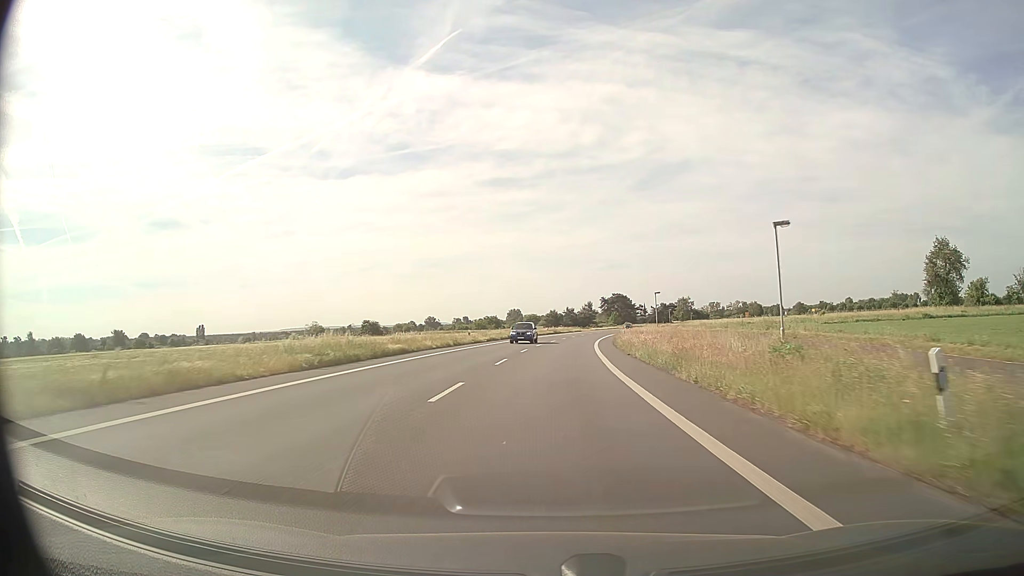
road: primary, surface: asphalt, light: Day
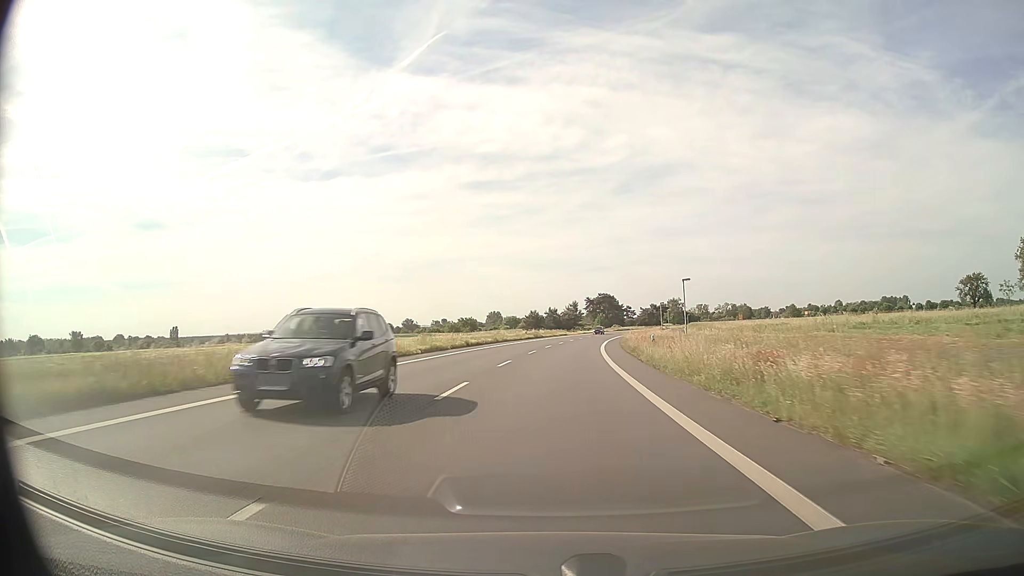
(+0.3, +23.4) m; +1°
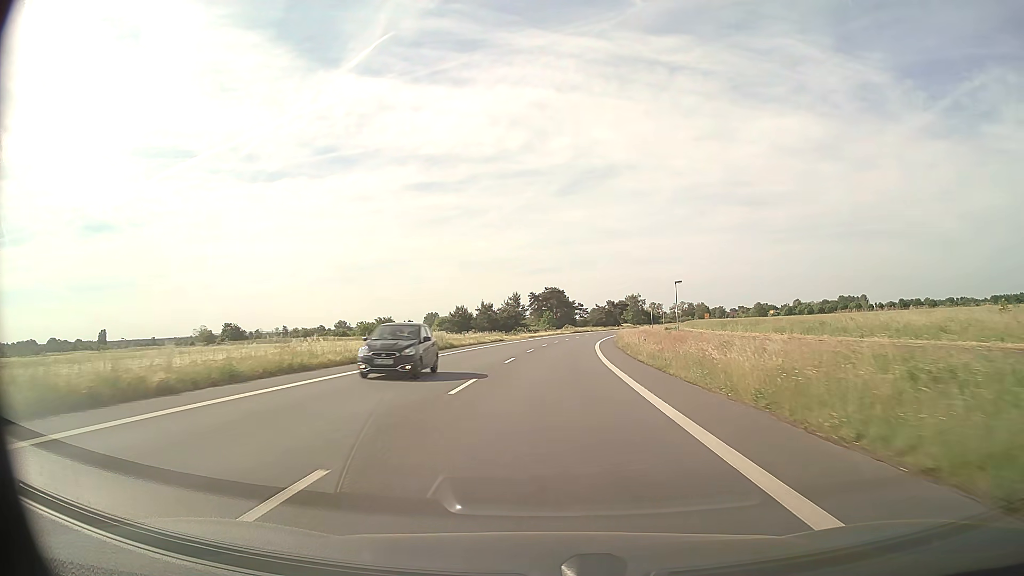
(+1.8, +46.1) m; +5°
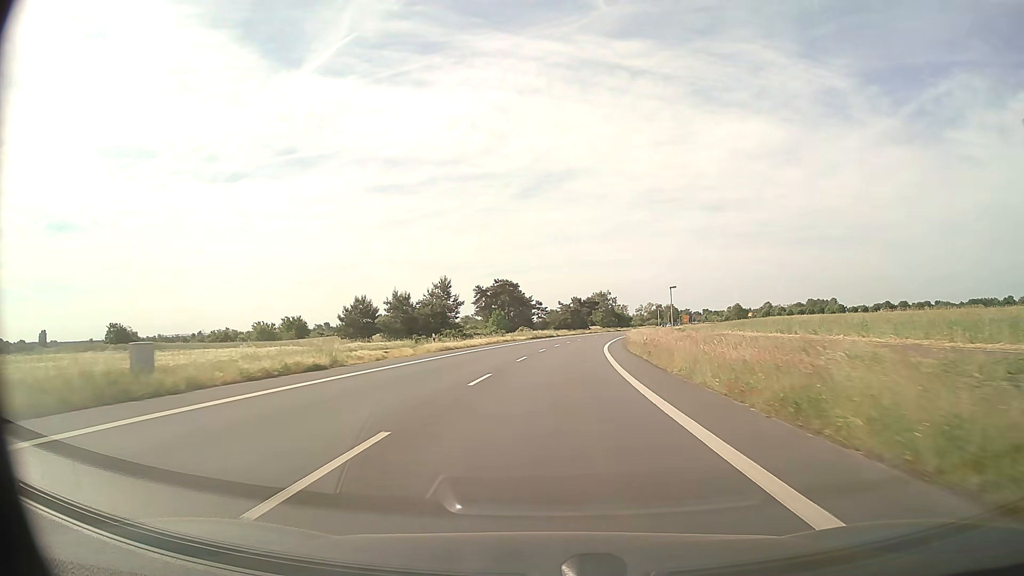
(+1.5, +45.6) m; +4°
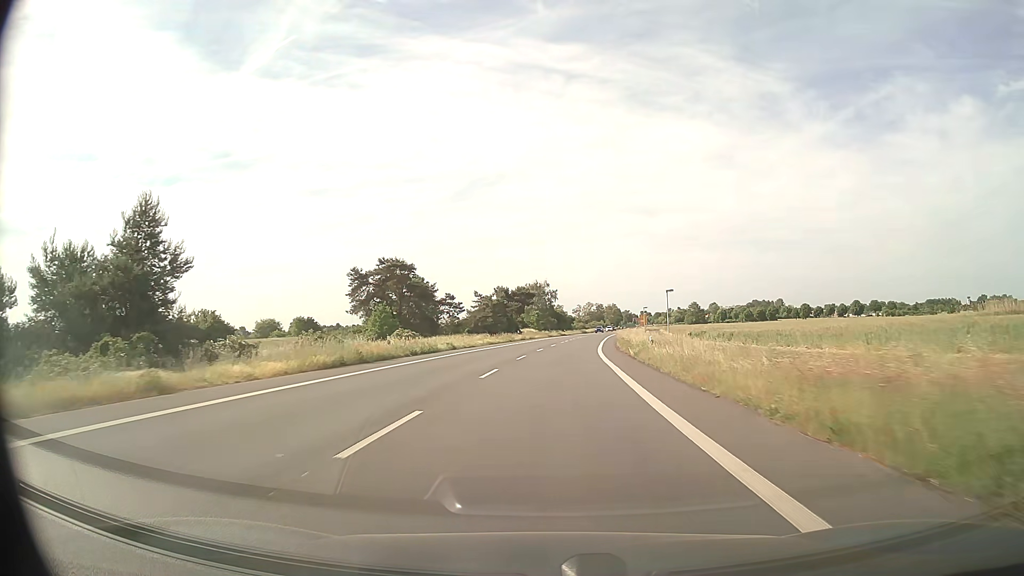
(+3.3, +57.3) m; +6°
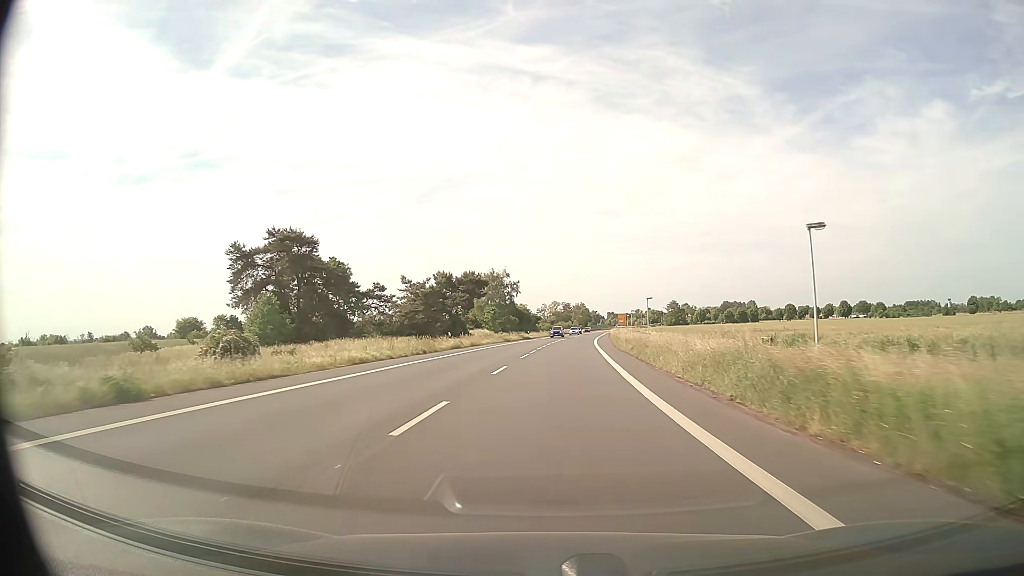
(+0.9, +34.4) m; +3°
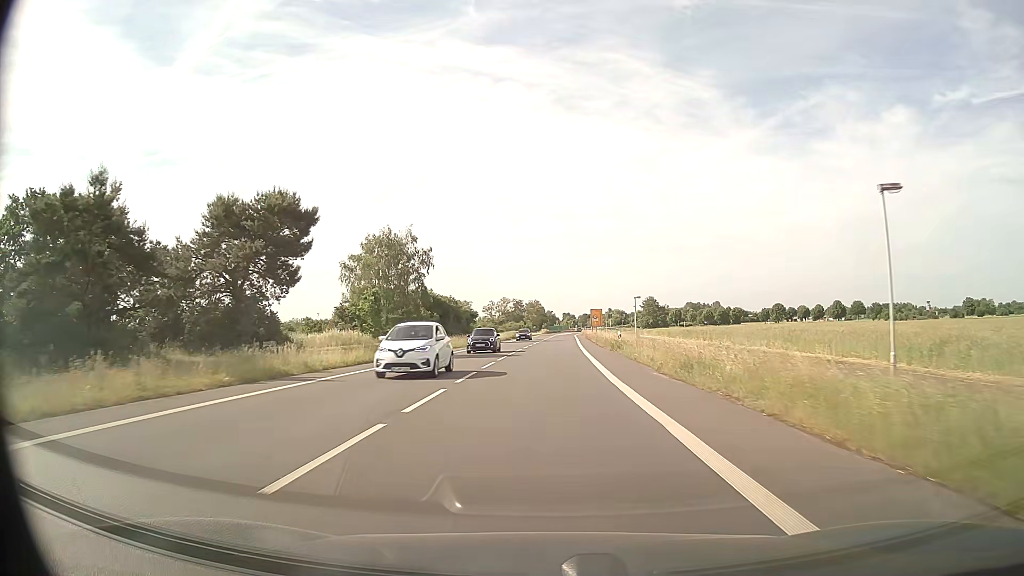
(+2.5, +56.1) m; +4°
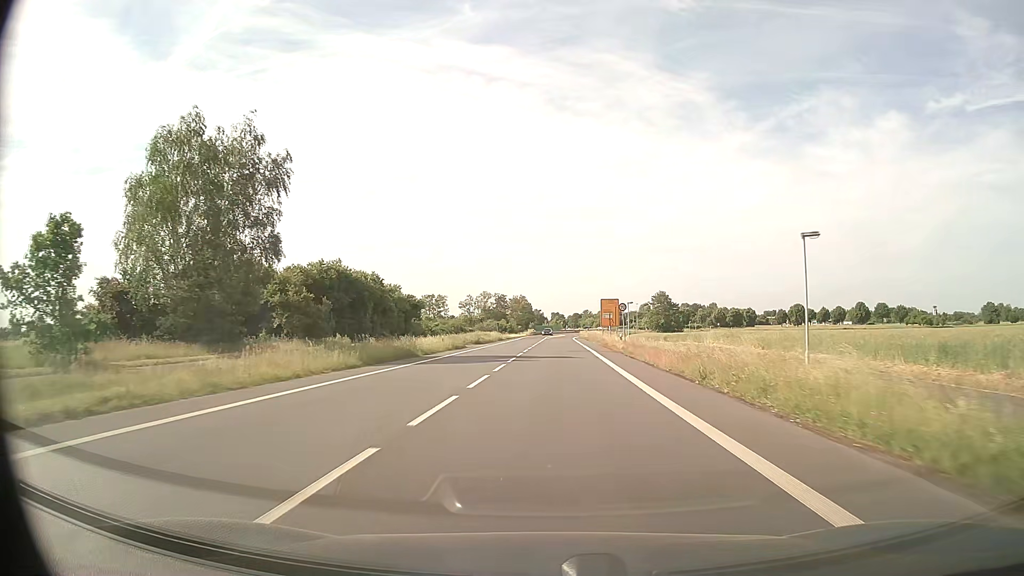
(+0.4, +43.8) m; +1°
(0, +10) (0, +20) (0, +30) (+1, +40) (+1, +50) (+1, +60) (+1, +70) (+1, +80) (+2, +90) (+2, +100) m
